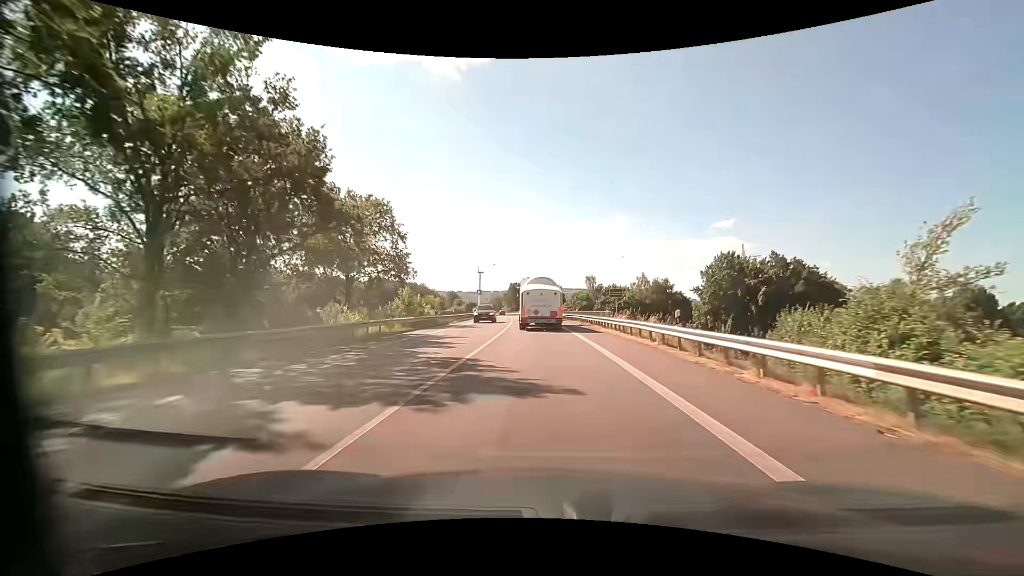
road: primary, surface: asphalt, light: Day
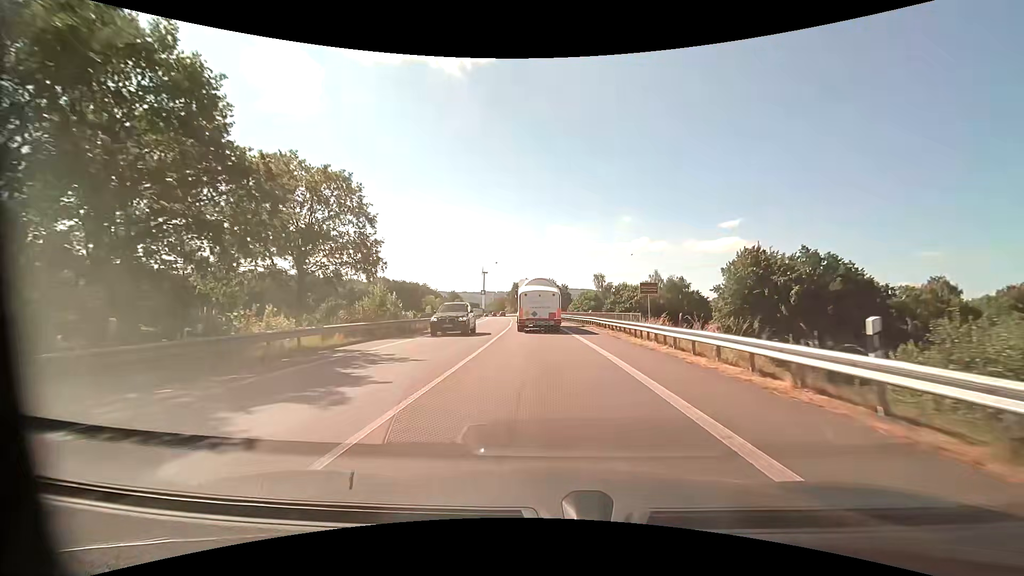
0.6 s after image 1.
(0.0, +9.5) m; 0°
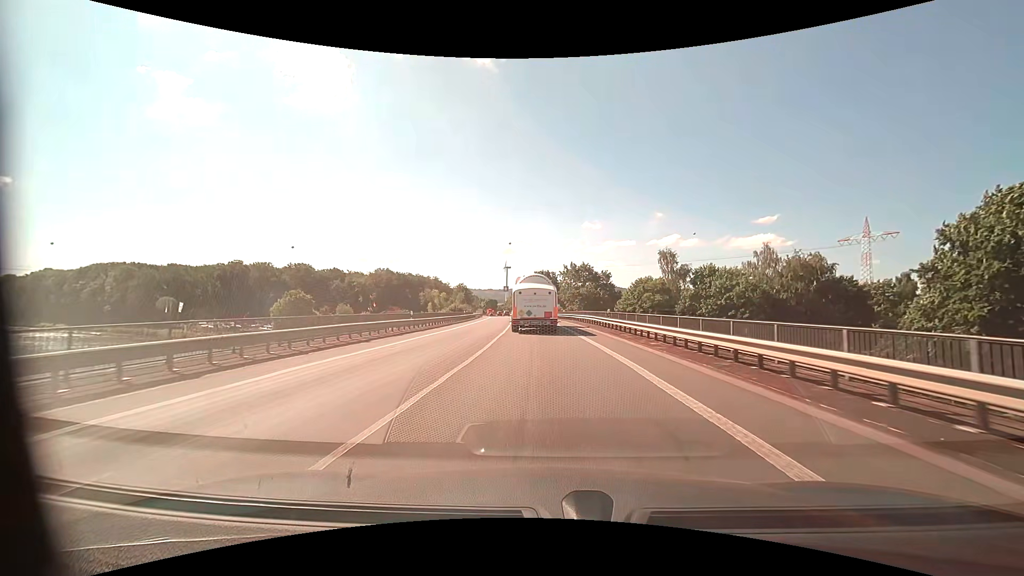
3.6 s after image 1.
(-1.3, +45.8) m; -3°
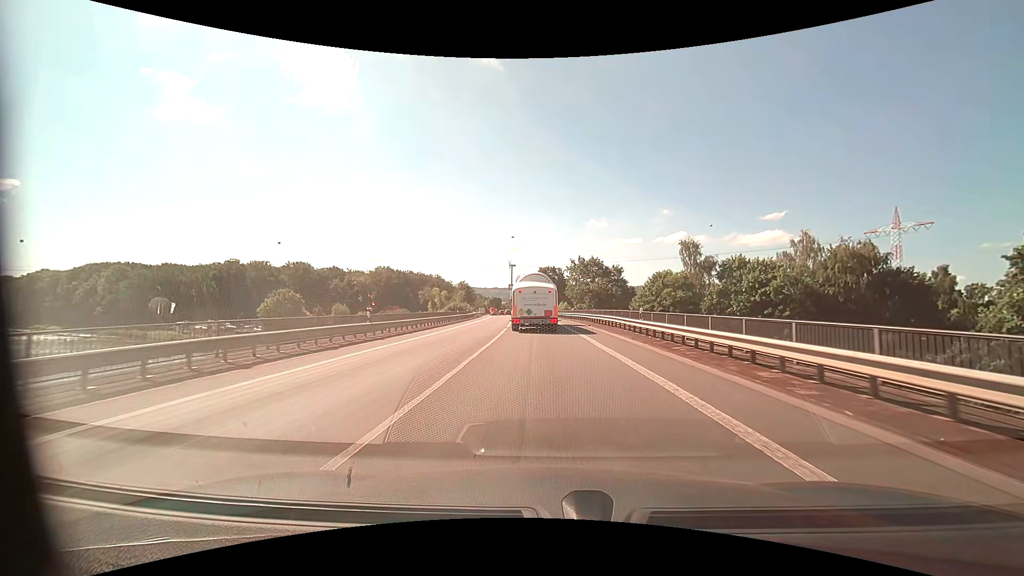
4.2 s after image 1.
(-0.1, +8.9) m; -1°
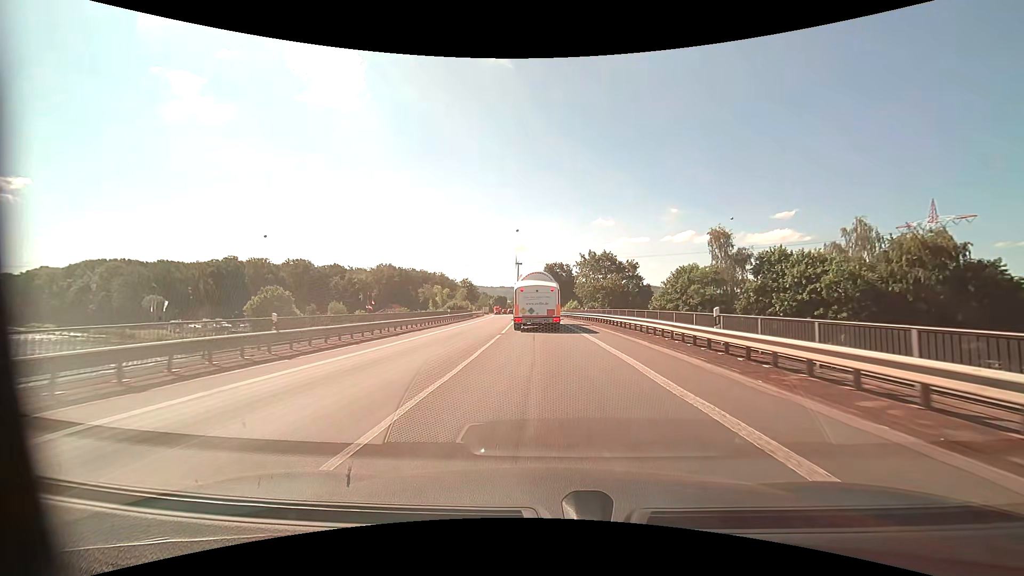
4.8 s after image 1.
(-0.1, +8.8) m; -1°
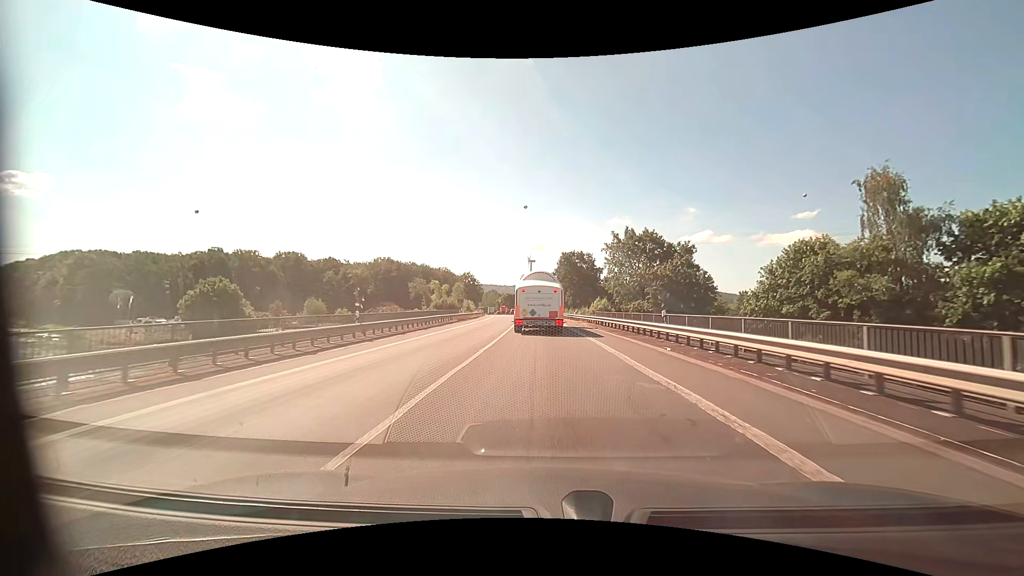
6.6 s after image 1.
(-0.3, +25.5) m; -2°
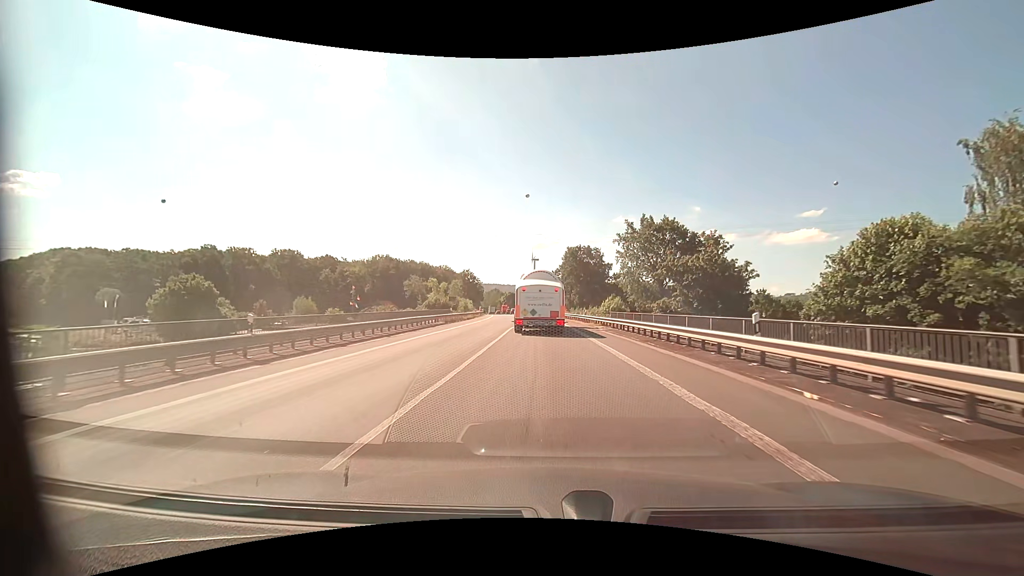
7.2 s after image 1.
(0.0, +8.1) m; 0°
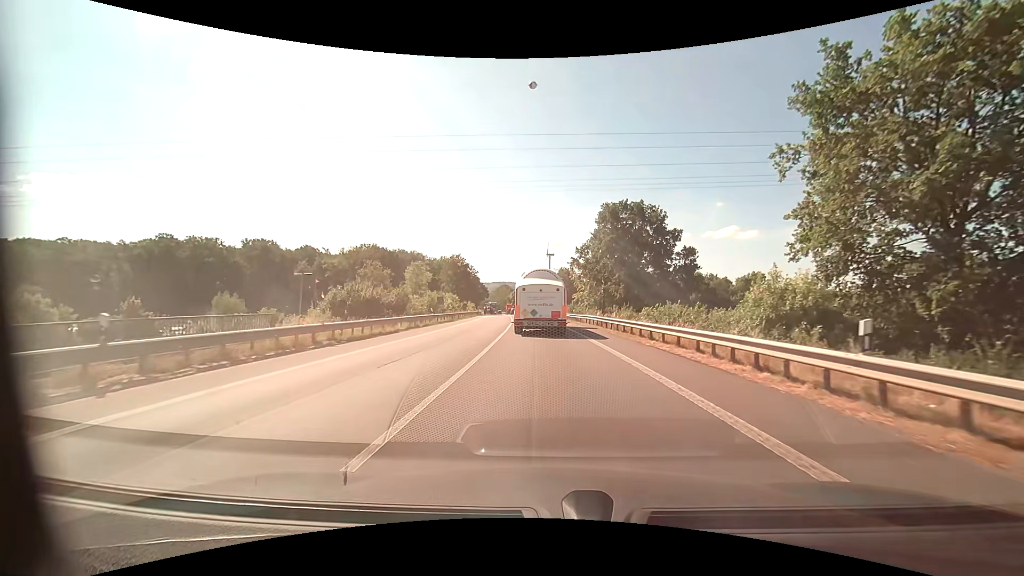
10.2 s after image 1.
(-0.5, +38.2) m; -2°
(0, +10) (0, +20) (0, +30) (-1, +40) (-1, +50) (-1, +60) (-2, +70) (-2, +80) (-3, +90) (-4, +100) m
